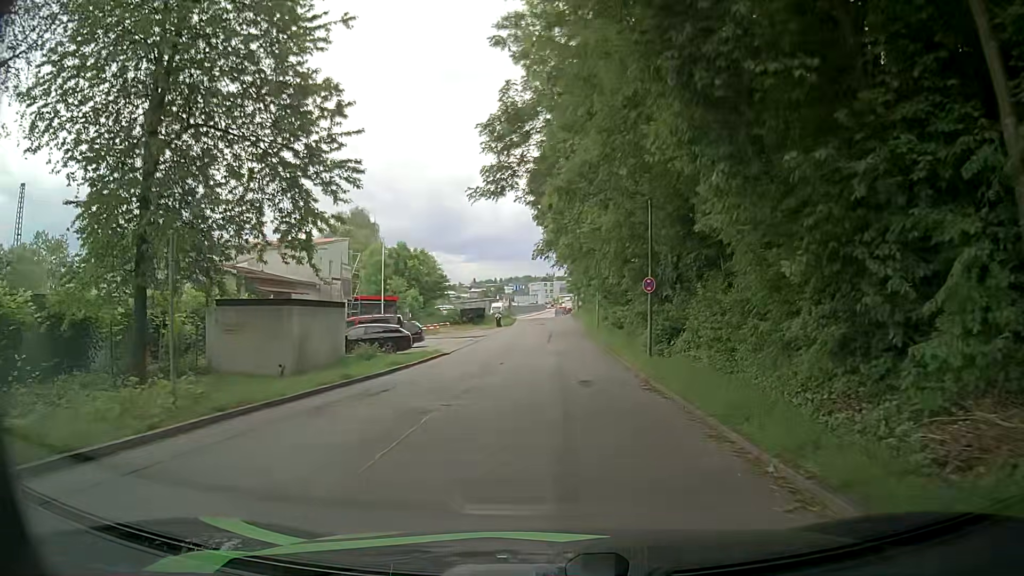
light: Day
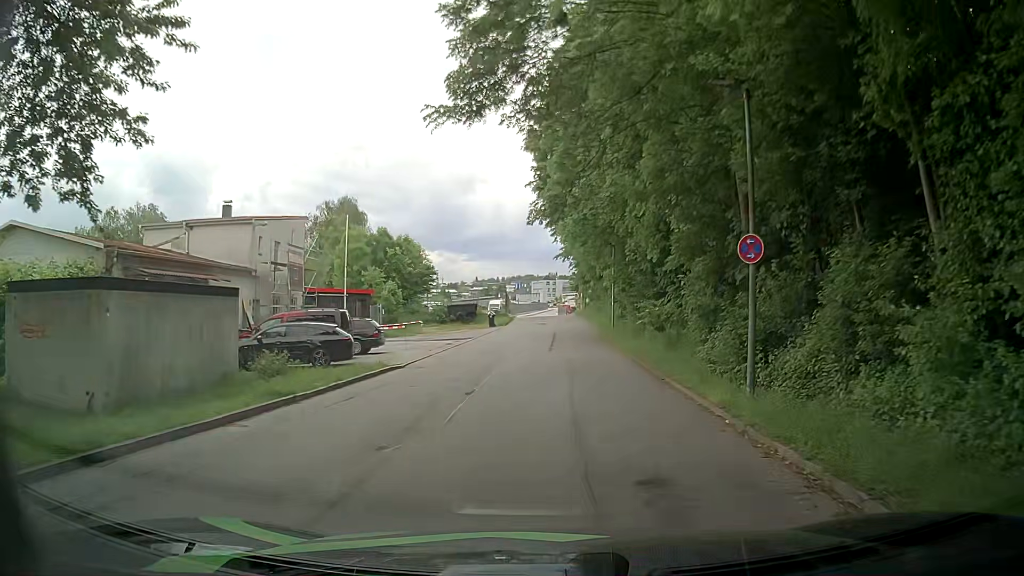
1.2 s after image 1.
(-0.1, +9.5) m; +2°
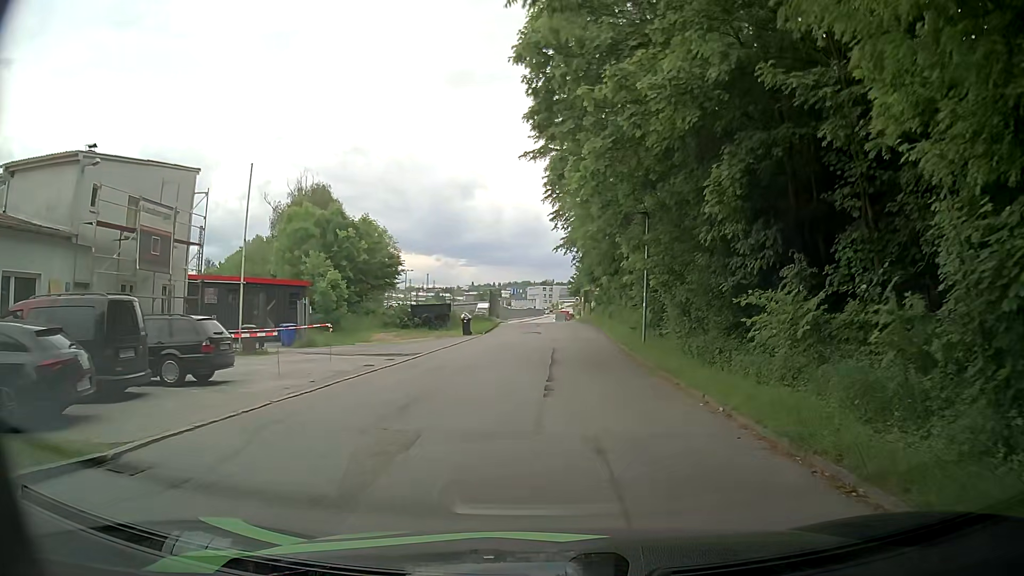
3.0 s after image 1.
(-0.5, +13.3) m; -1°
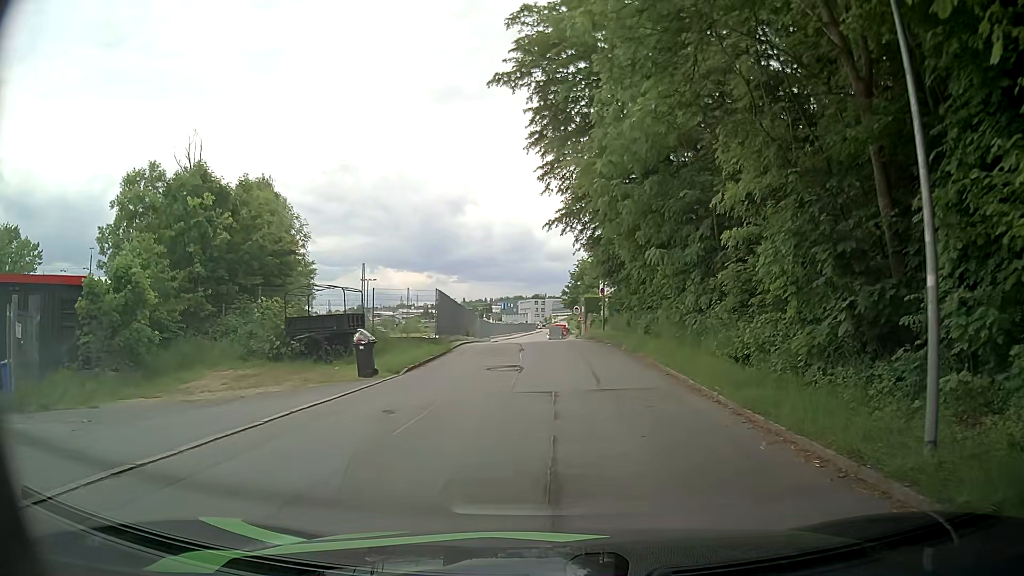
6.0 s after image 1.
(-0.1, +19.0) m; +1°
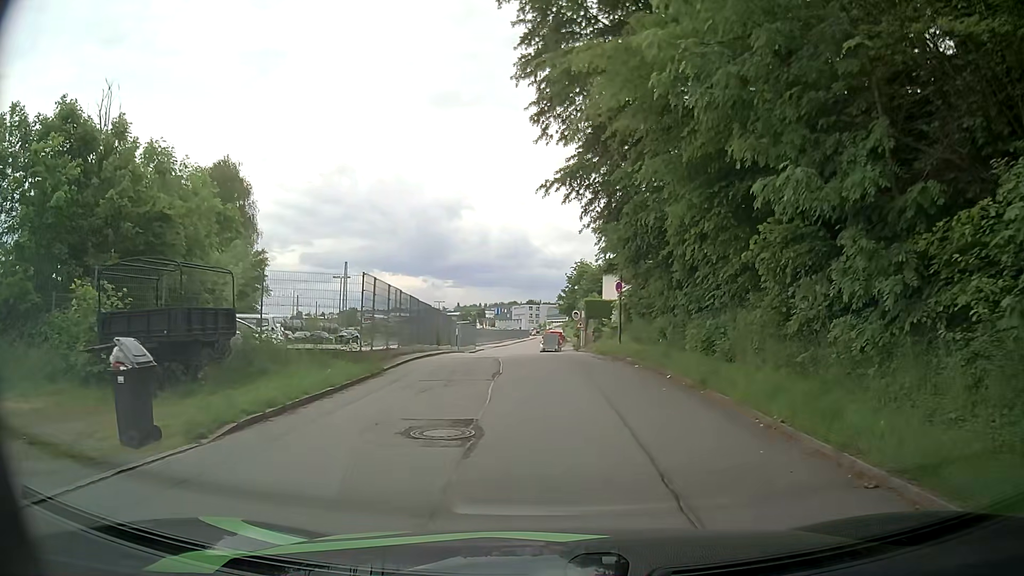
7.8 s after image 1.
(0.0, +10.2) m; +1°
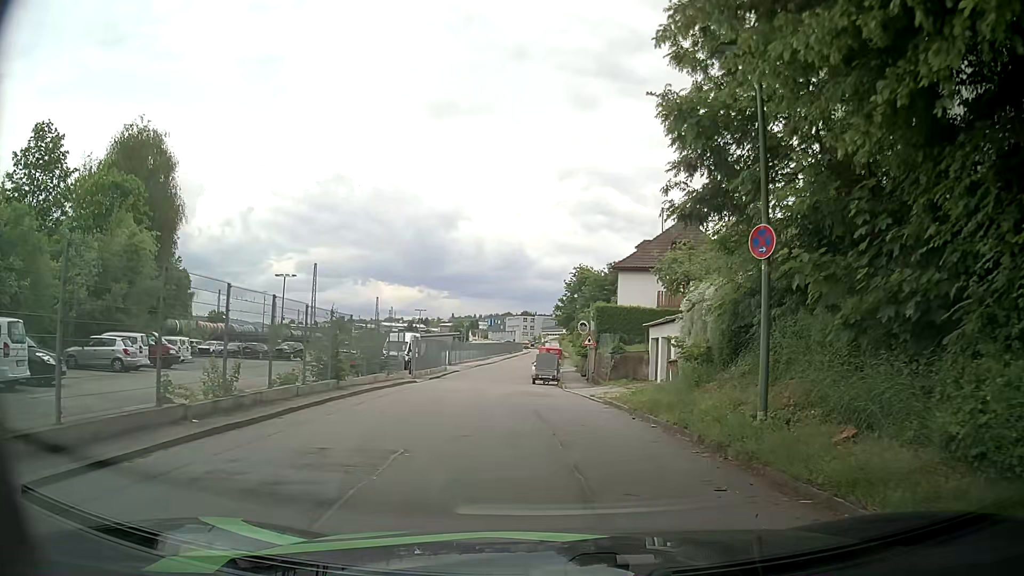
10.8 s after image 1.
(-0.3, +17.2) m; 0°
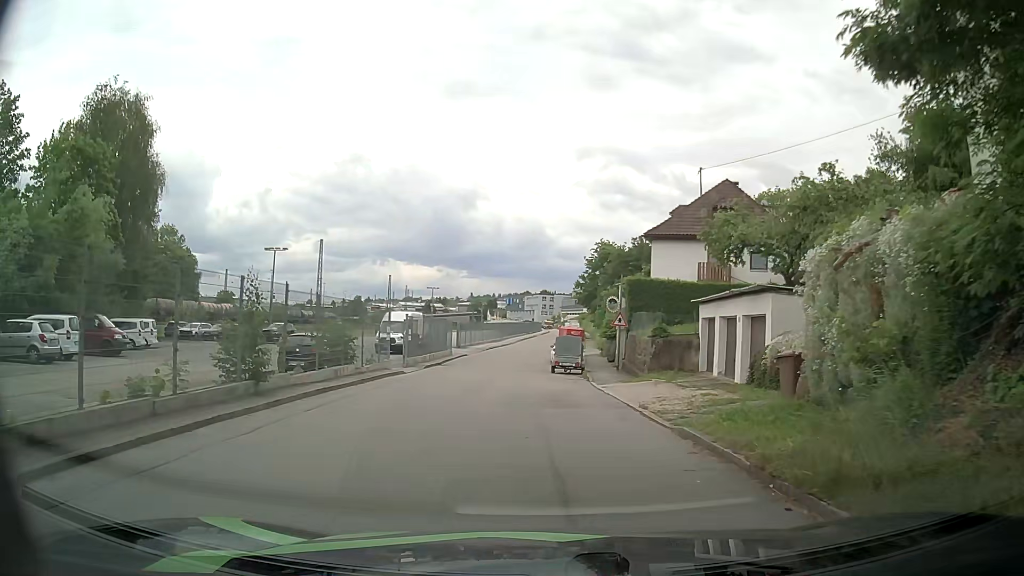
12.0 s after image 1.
(-0.1, +7.0) m; -2°
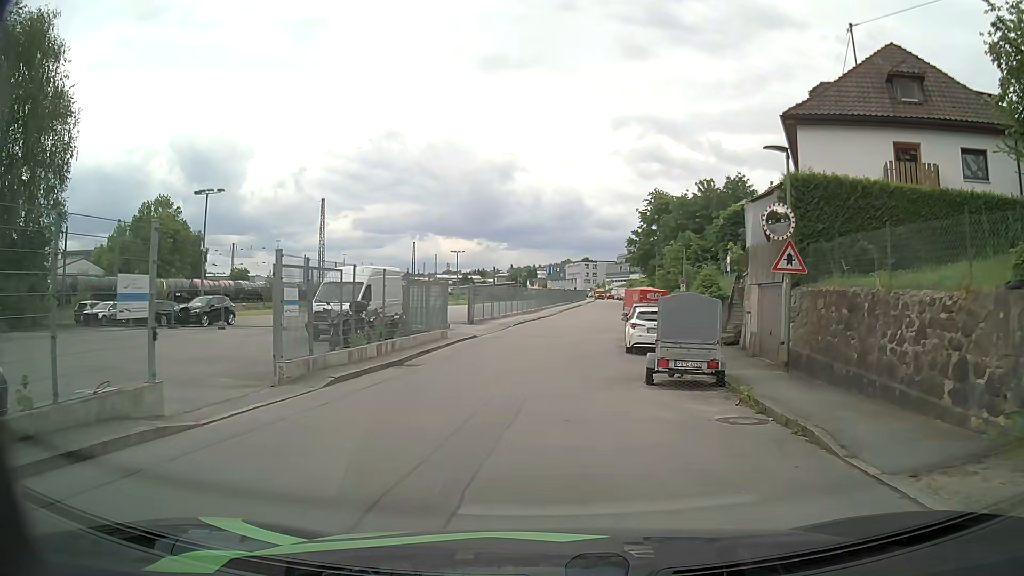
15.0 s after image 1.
(-0.5, +19.2) m; -2°
(0, +10) (+1, +20) (+1, +30) (+2, +40) (+3, +50) (+4, +60) (+5, +70) (+6, +80) (+7, +90) (+8, +100) m
